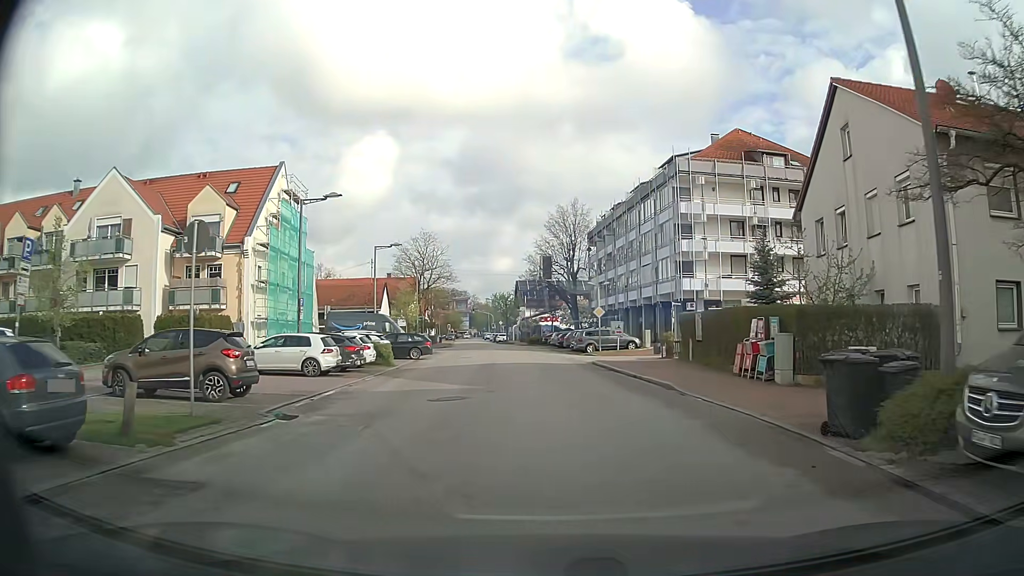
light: Day
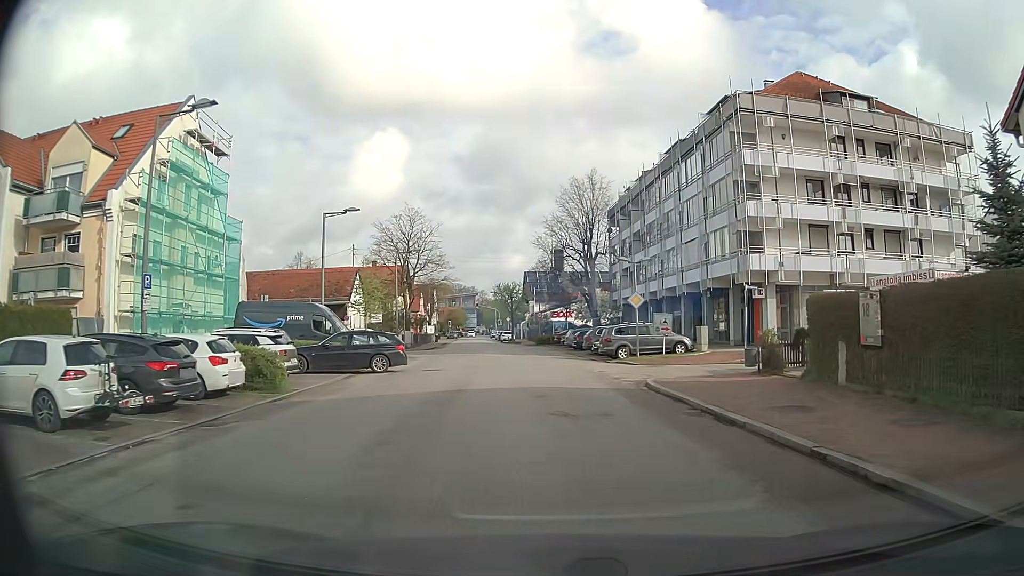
(-0.1, +14.0) m; -1°
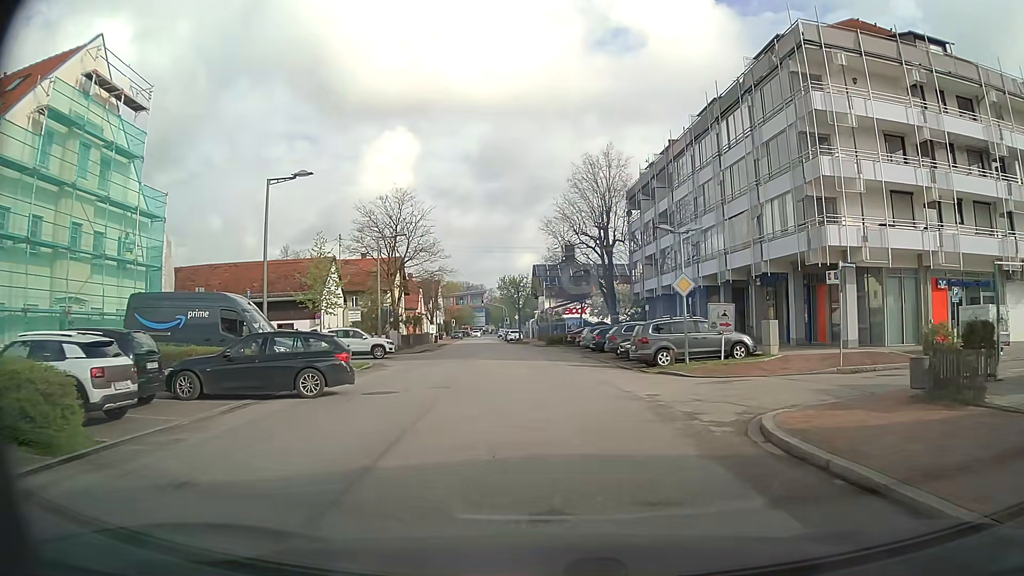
(-0.1, +8.9) m; 0°
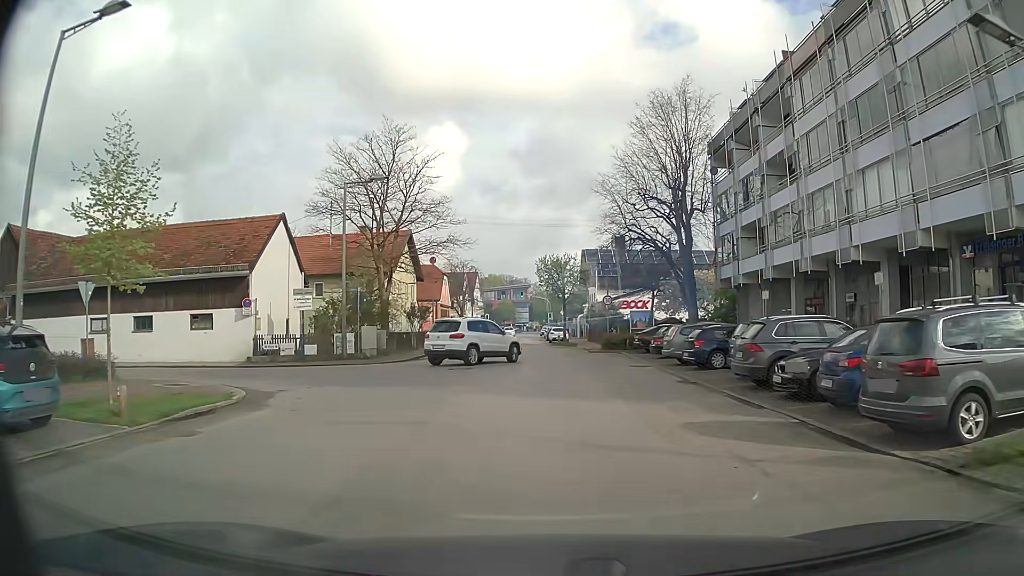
(-0.6, +16.5) m; -4°
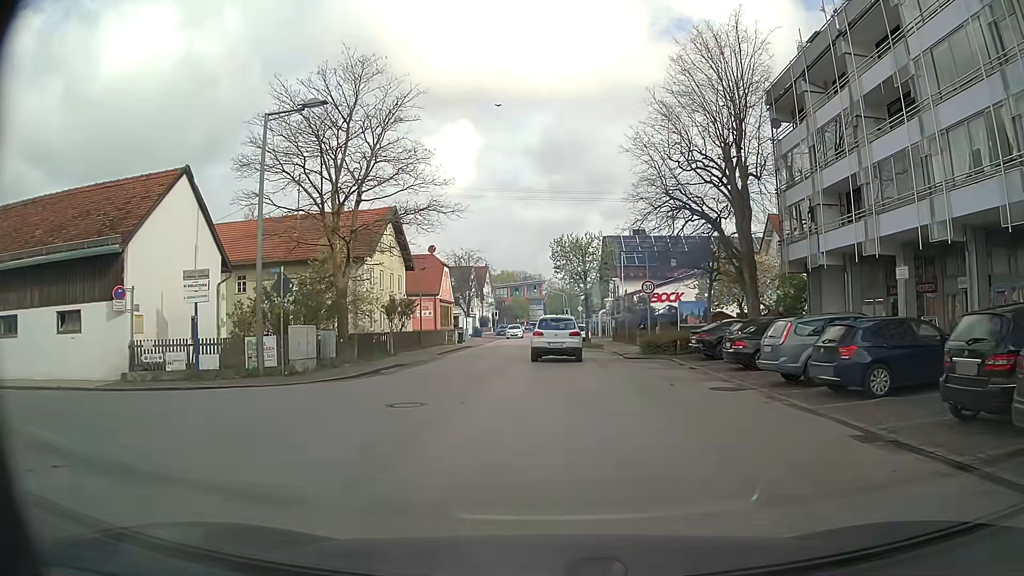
(-0.2, +10.1) m; -1°
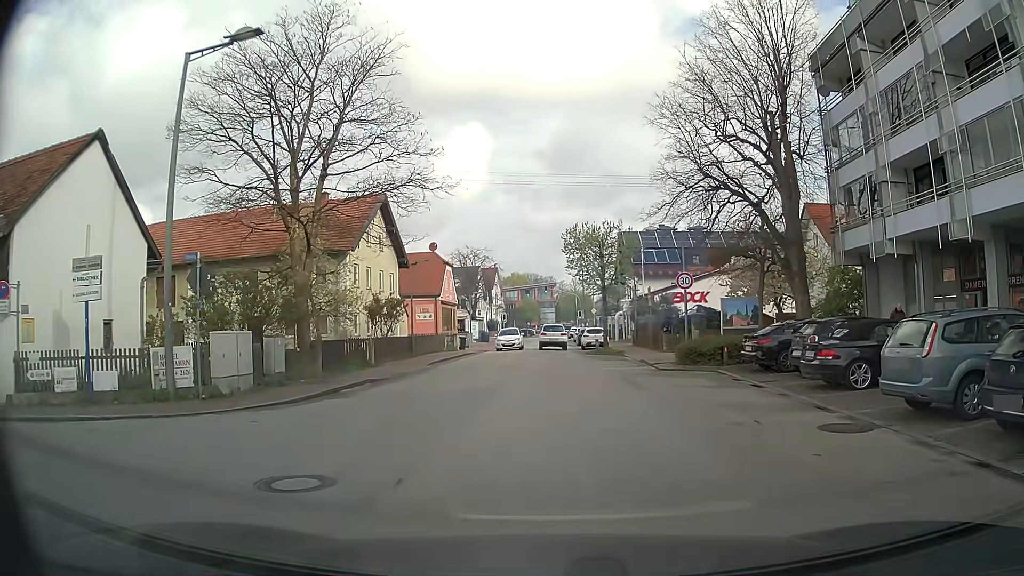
(-0.1, +5.2) m; -3°
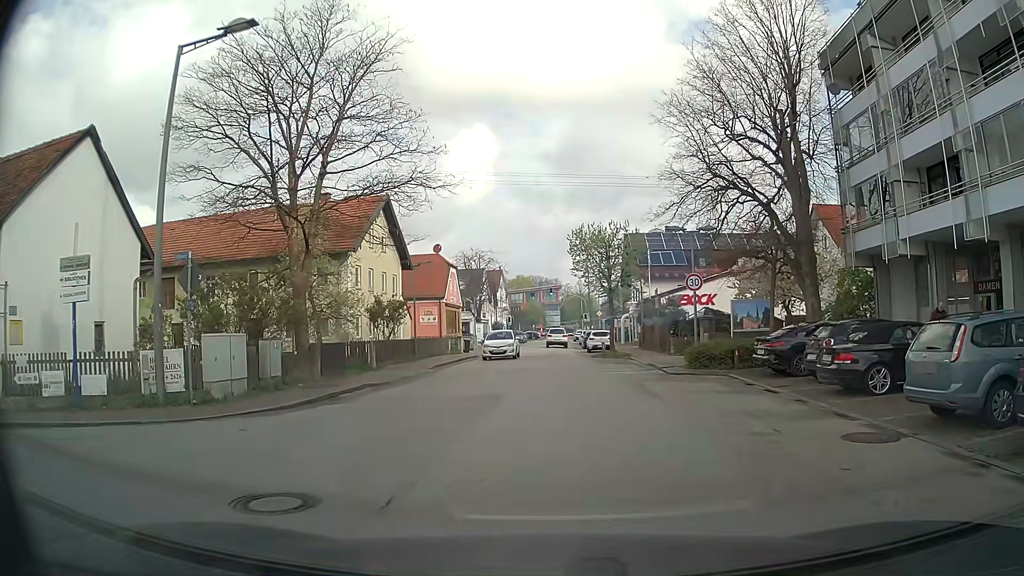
(0.0, +0.6) m; 0°
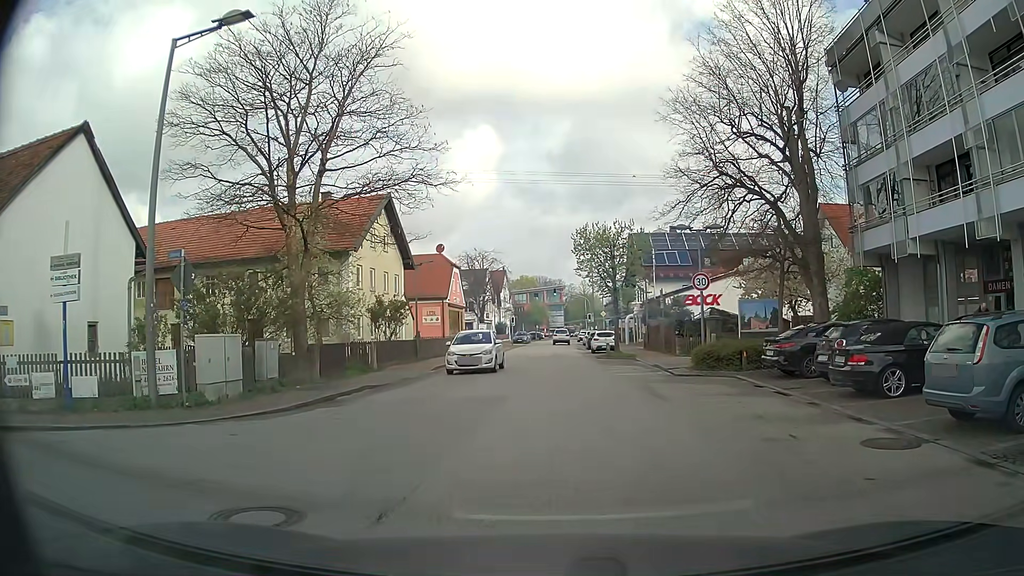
(0.0, +0.4) m; 0°
